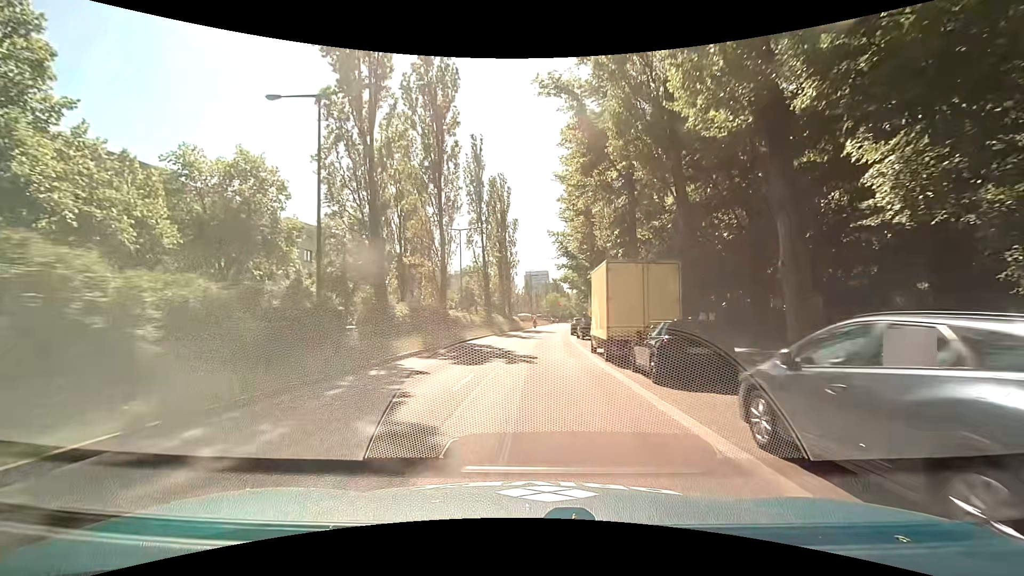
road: secondary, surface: asphalt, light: Day
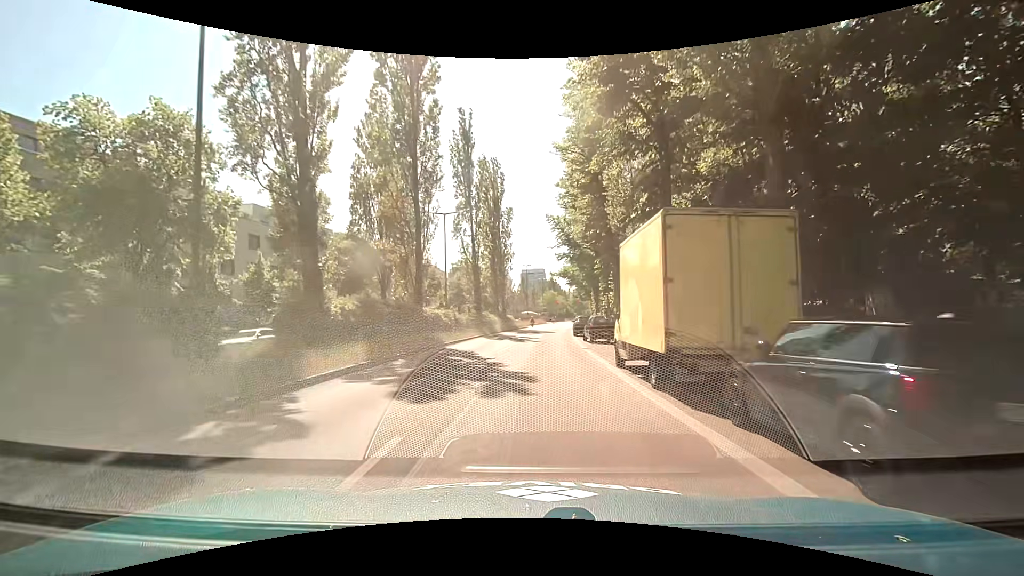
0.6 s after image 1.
(+0.1, +6.9) m; +1°
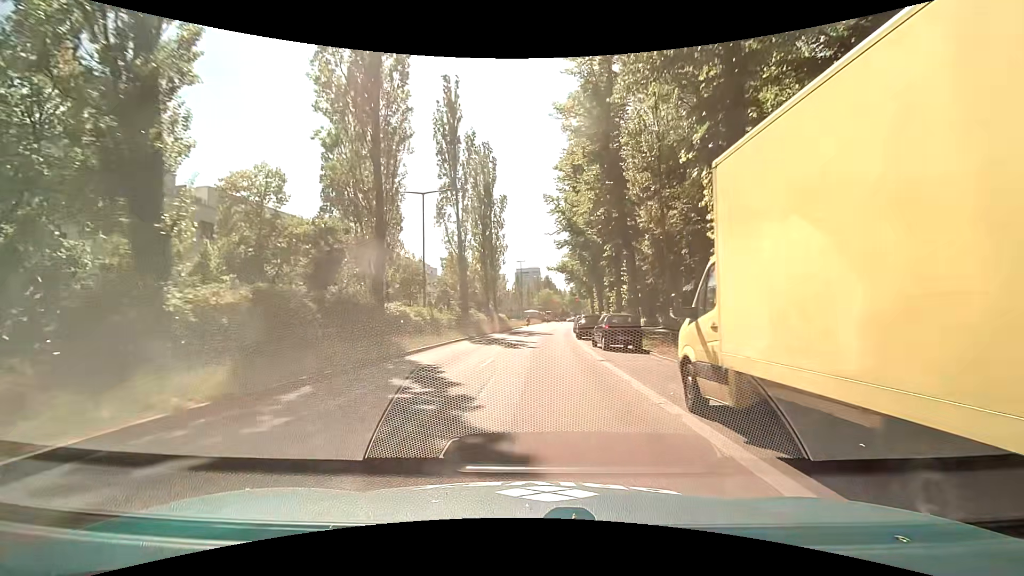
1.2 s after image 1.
(0.0, +6.8) m; 0°
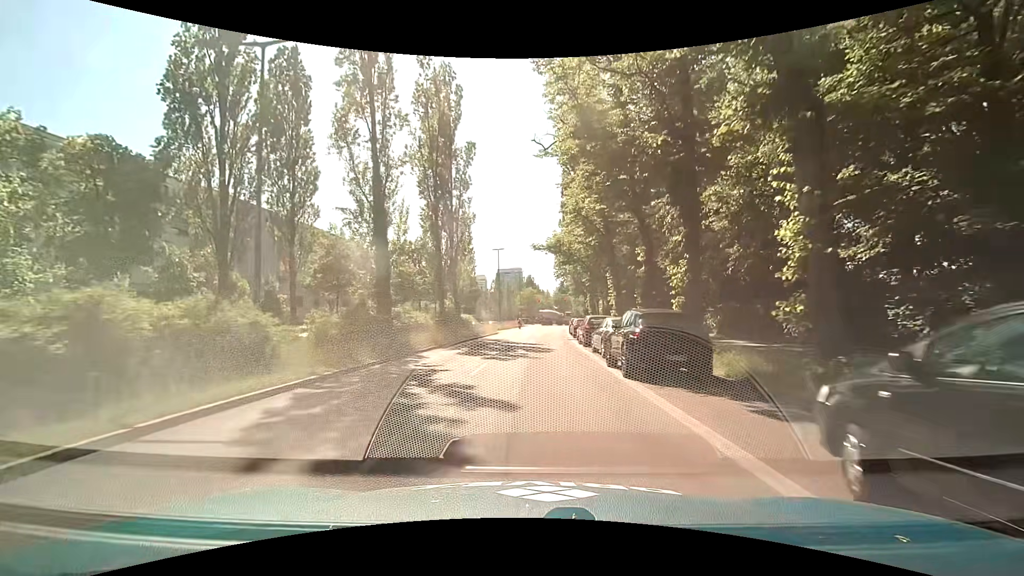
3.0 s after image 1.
(+0.6, +19.7) m; +4°
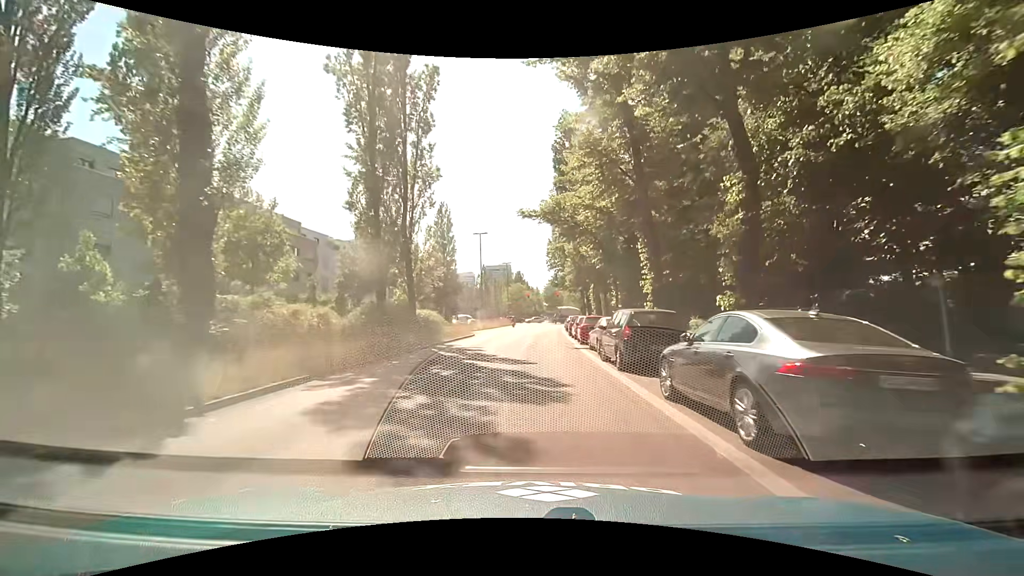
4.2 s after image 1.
(-0.1, +12.5) m; 0°
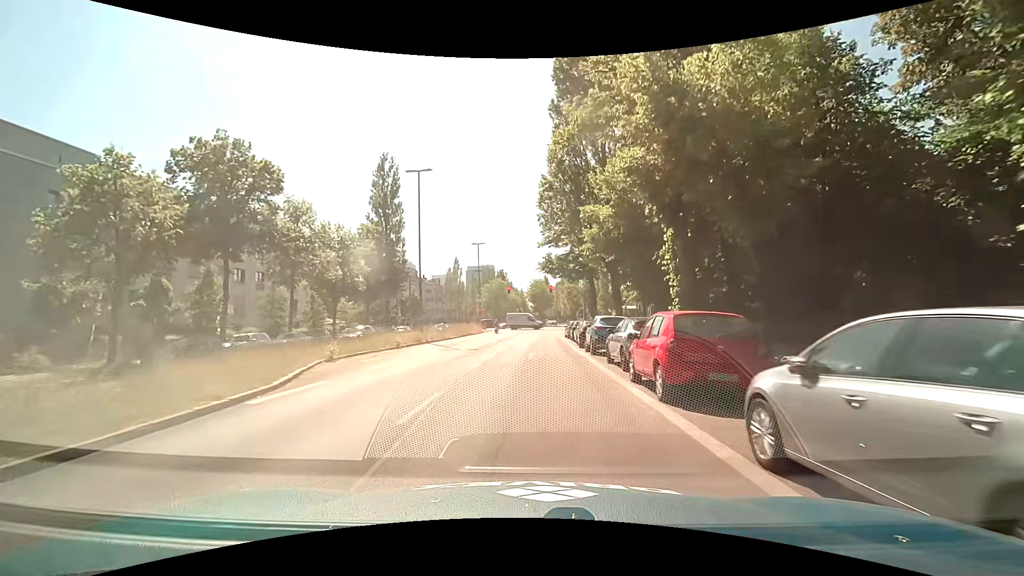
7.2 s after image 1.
(+0.6, +29.0) m; +2°
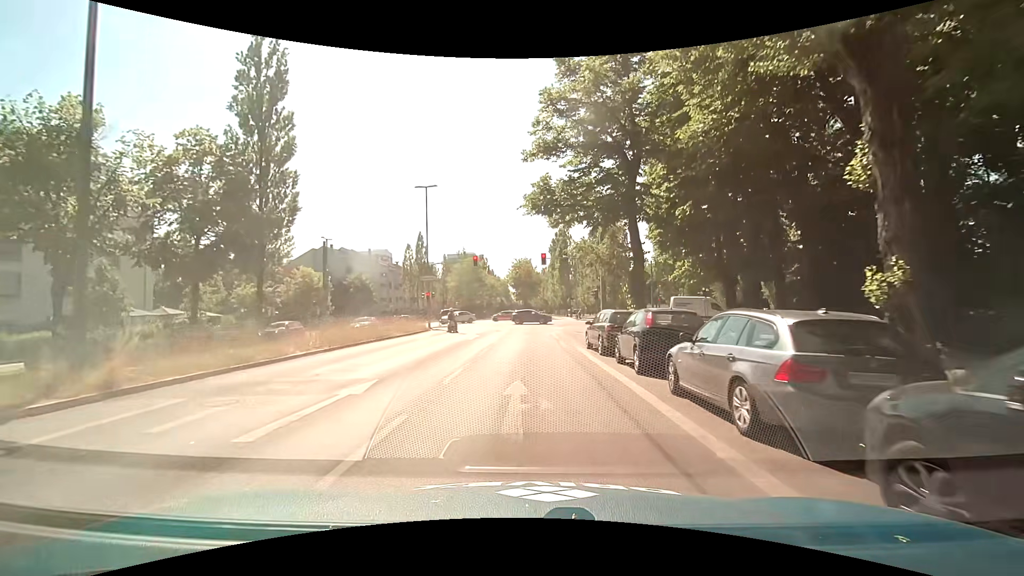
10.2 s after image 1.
(+0.2, +26.1) m; +1°
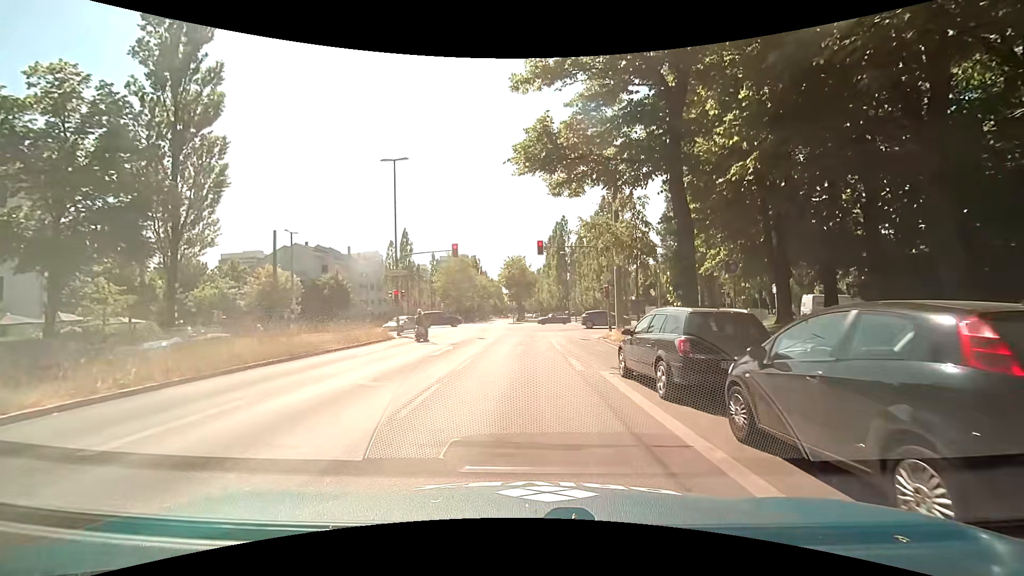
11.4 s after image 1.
(0.0, +8.1) m; 0°
